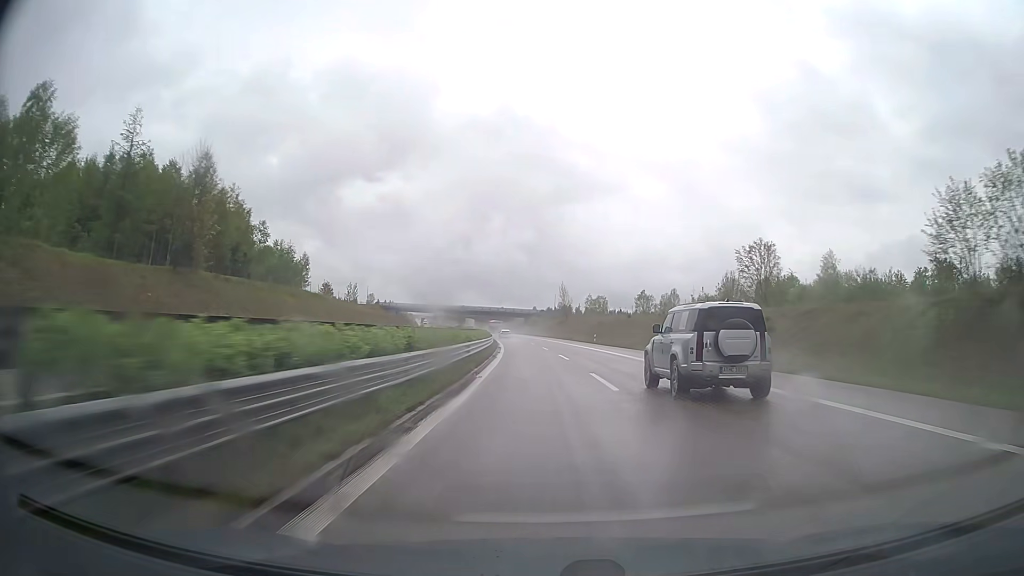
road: trunk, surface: asphalt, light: Day
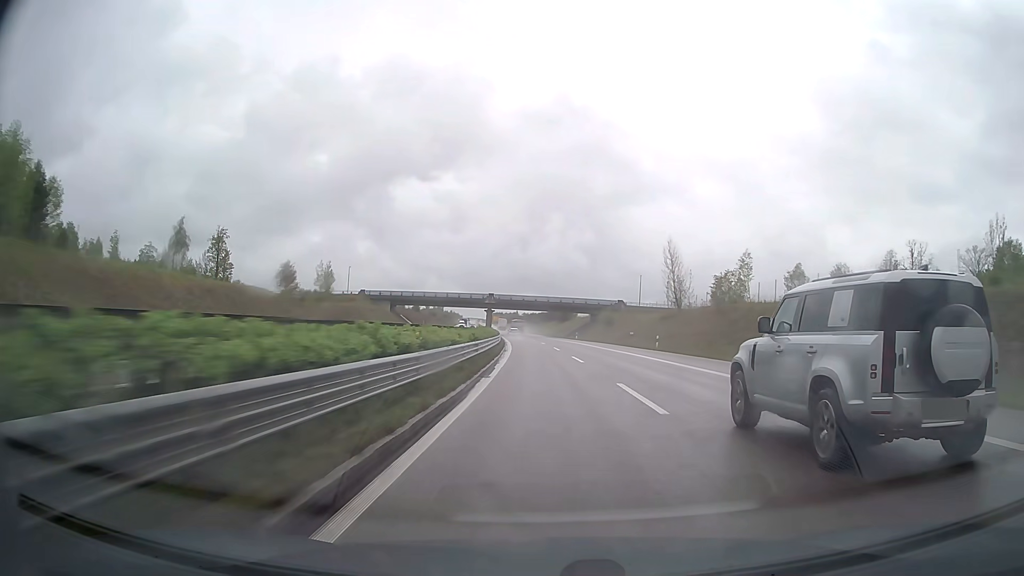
(-3.5, +76.4) m; -5°
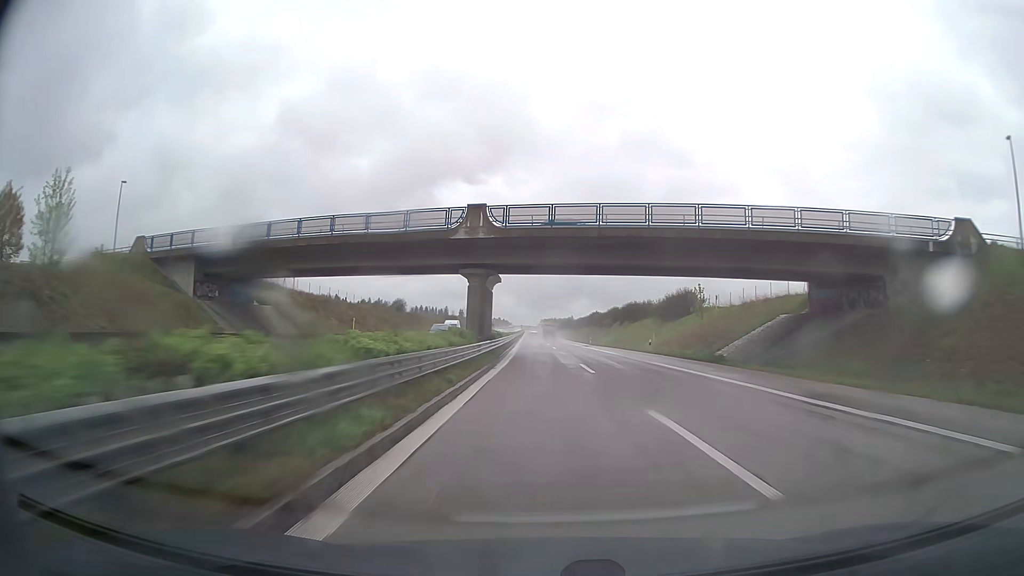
(-4.0, +95.0) m; -5°
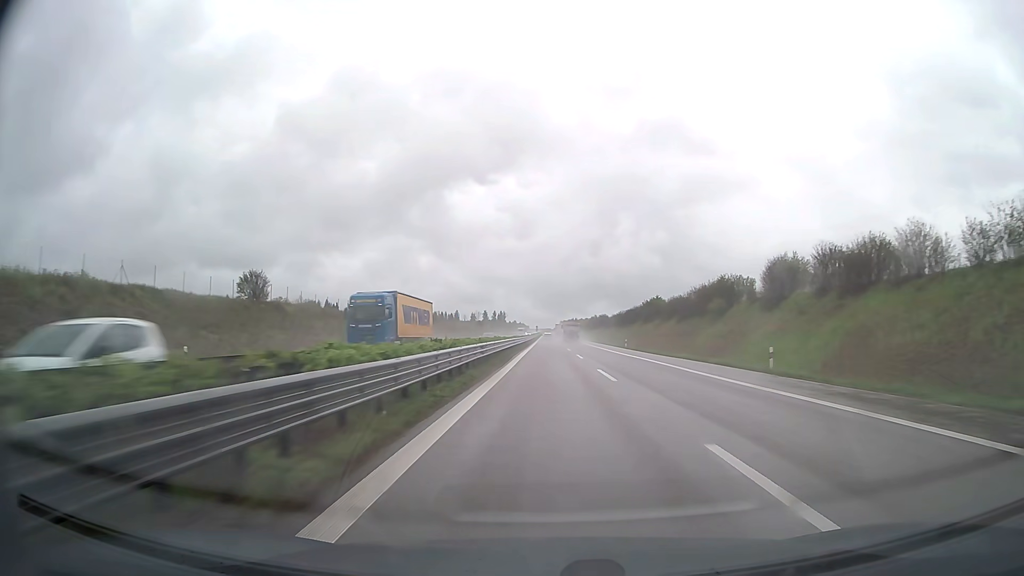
(-1.4, +75.5) m; -2°
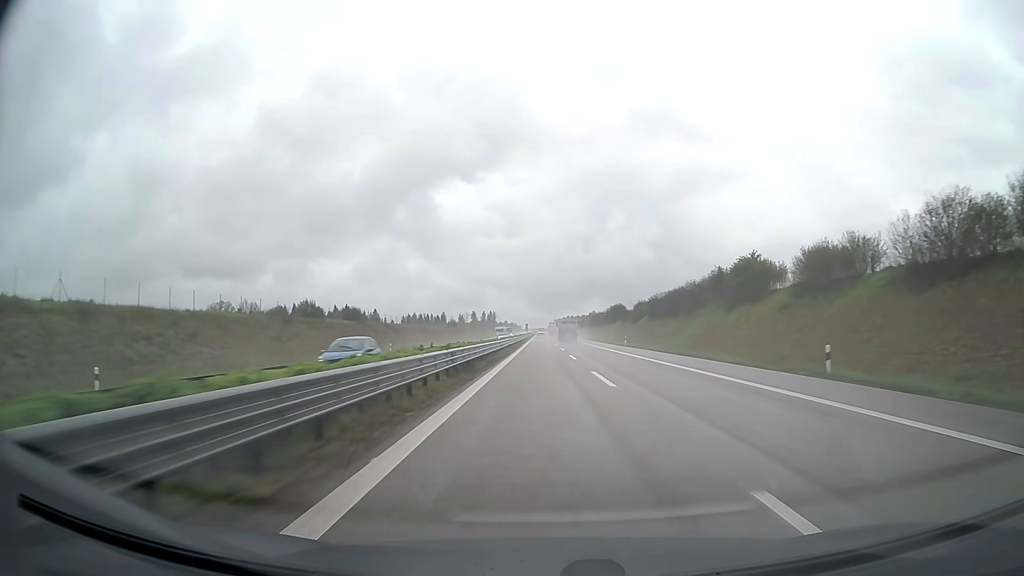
(+0.3, +56.4) m; +1°
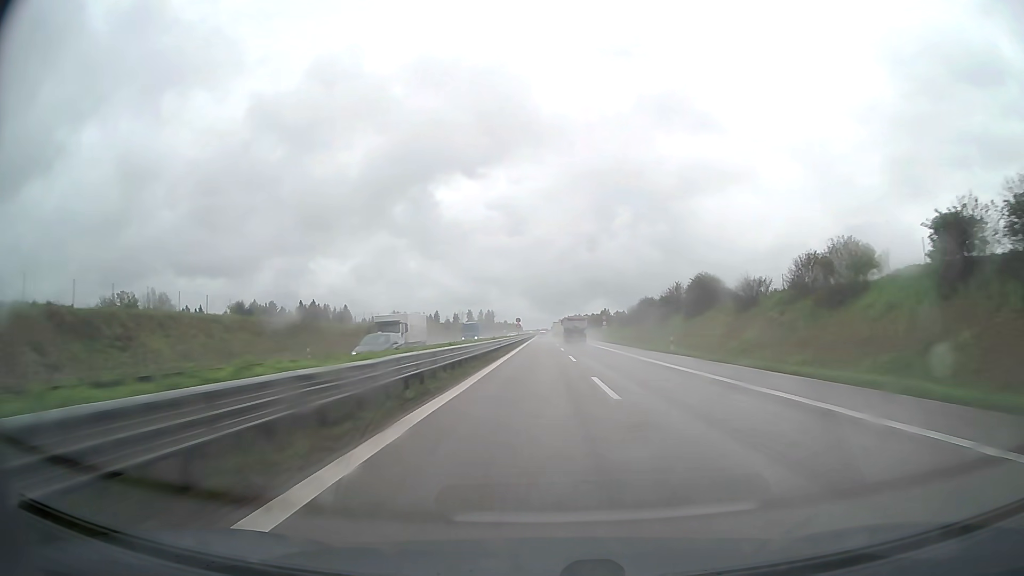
(-0.2, +75.1) m; 0°
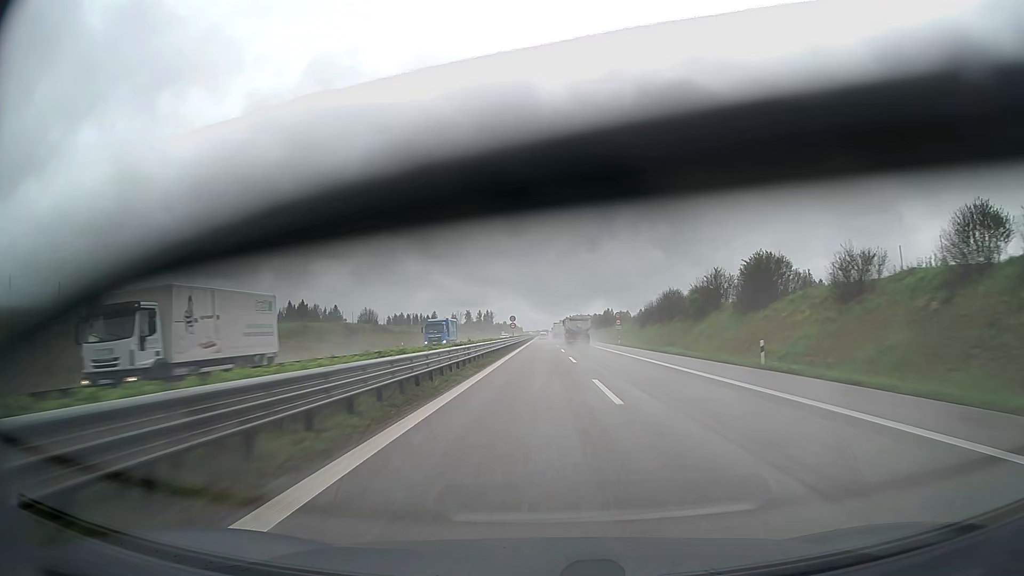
(0.0, +18.7) m; 0°
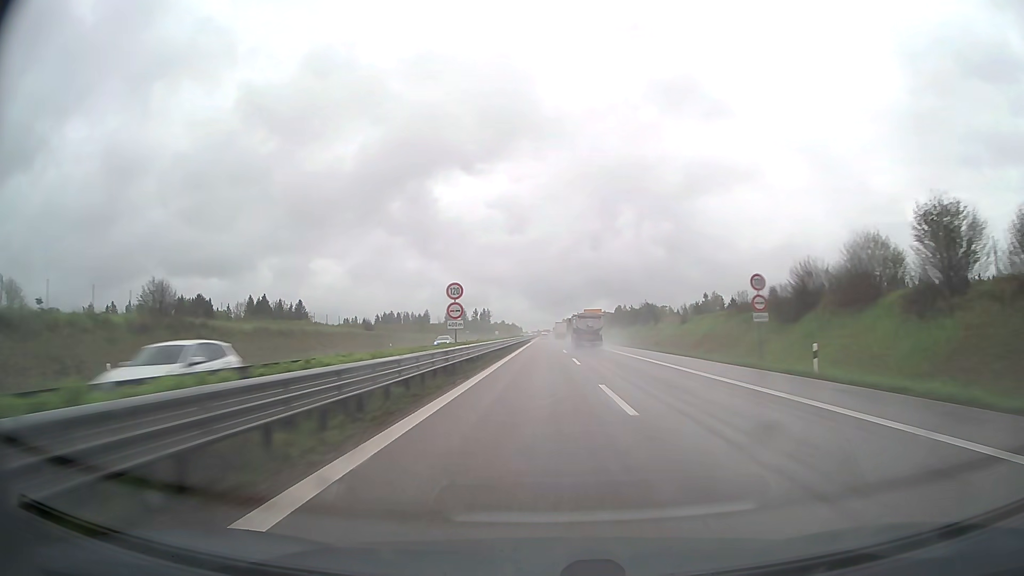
(-0.1, +55.6) m; 0°
(0, +10) (0, +20) (0, +30) (0, +40) (0, +50) (0, +60) (0, +70) (0, +80) (0, +90) (0, +100) m
